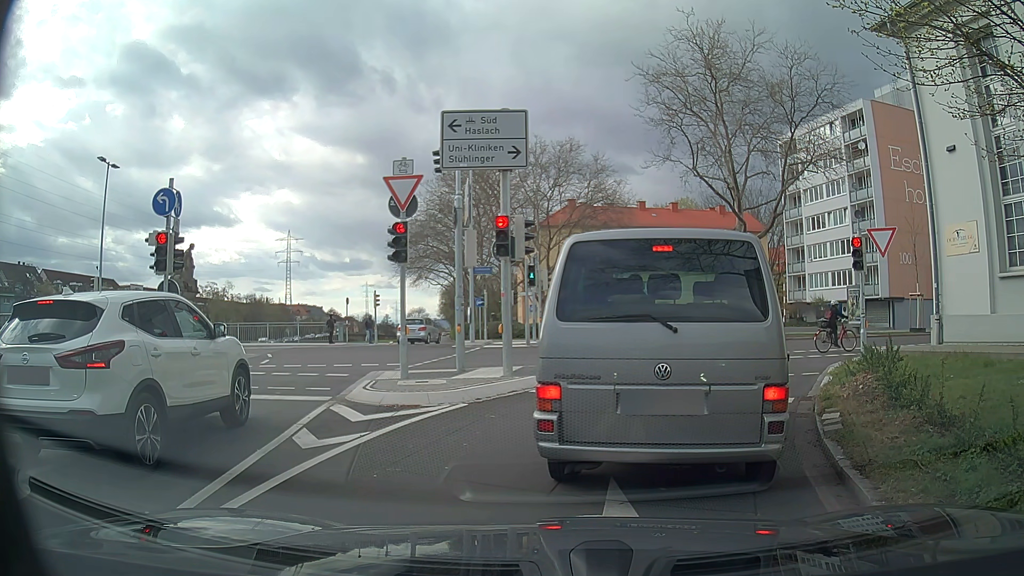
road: trunk_link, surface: asphalt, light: Day
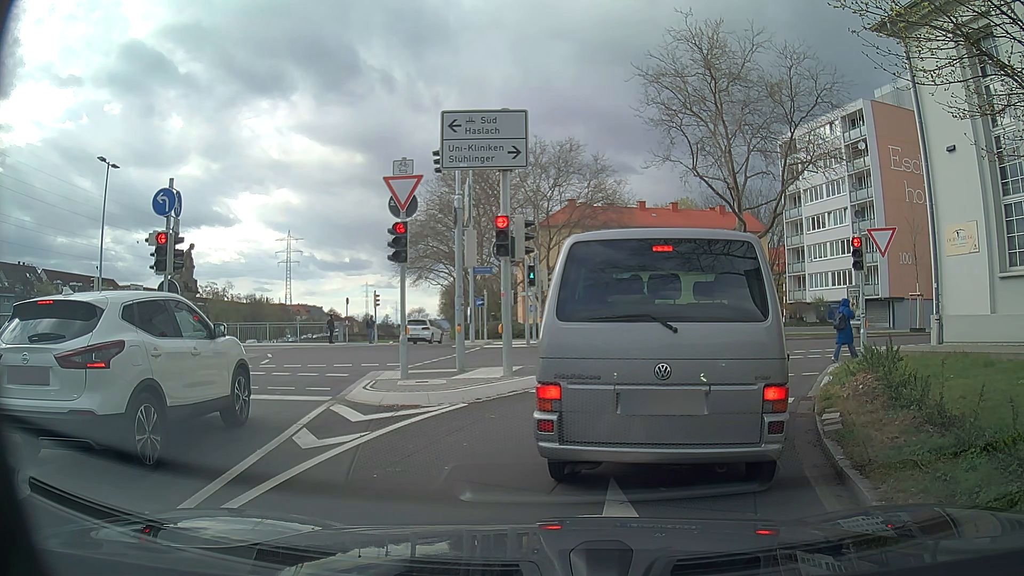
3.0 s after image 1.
(0.0, 0.0) m; 0°
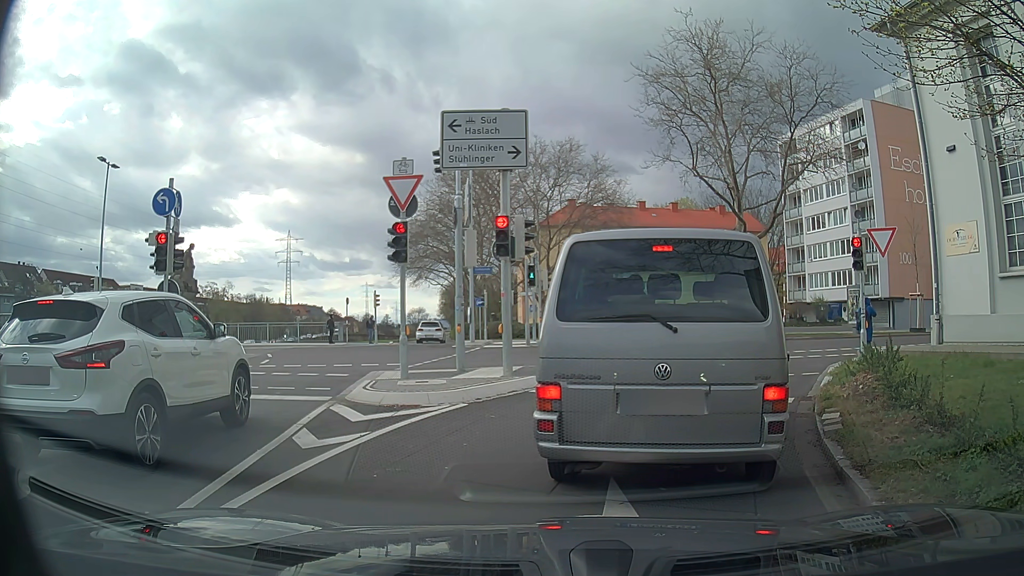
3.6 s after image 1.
(0.0, 0.0) m; 0°
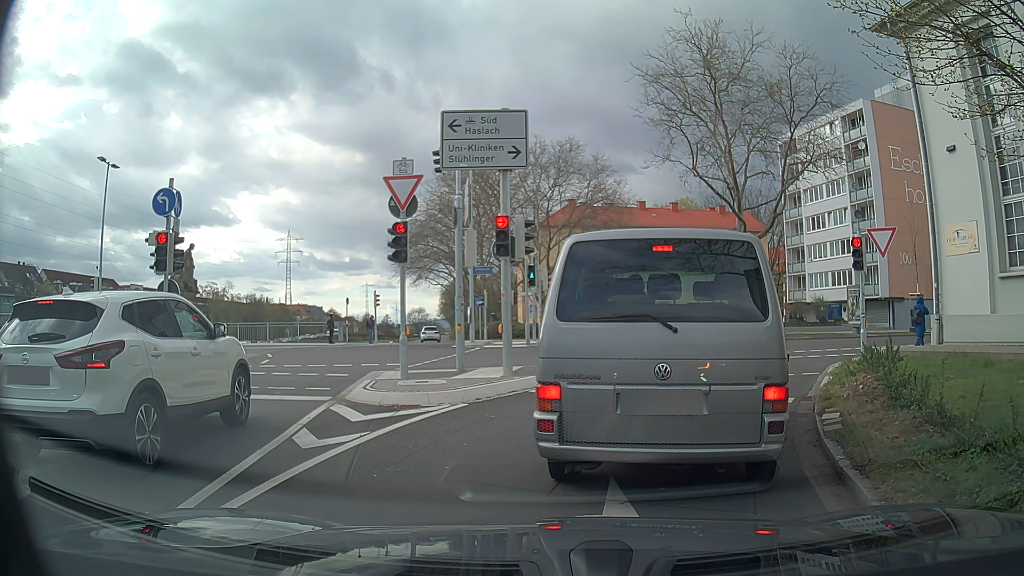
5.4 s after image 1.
(0.0, 0.0) m; 0°
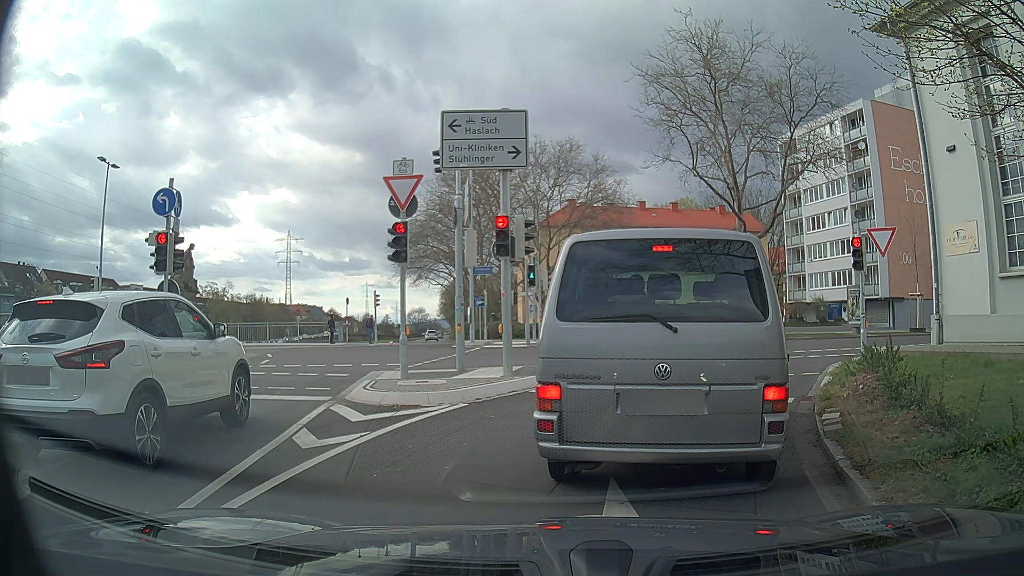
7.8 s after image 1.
(0.0, 0.0) m; 0°
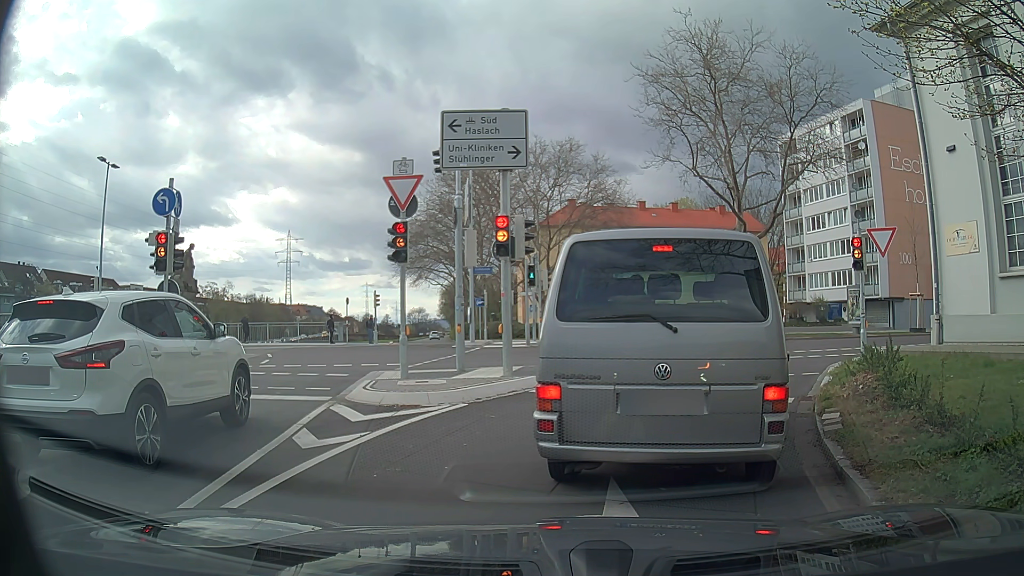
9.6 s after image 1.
(0.0, 0.0) m; 0°
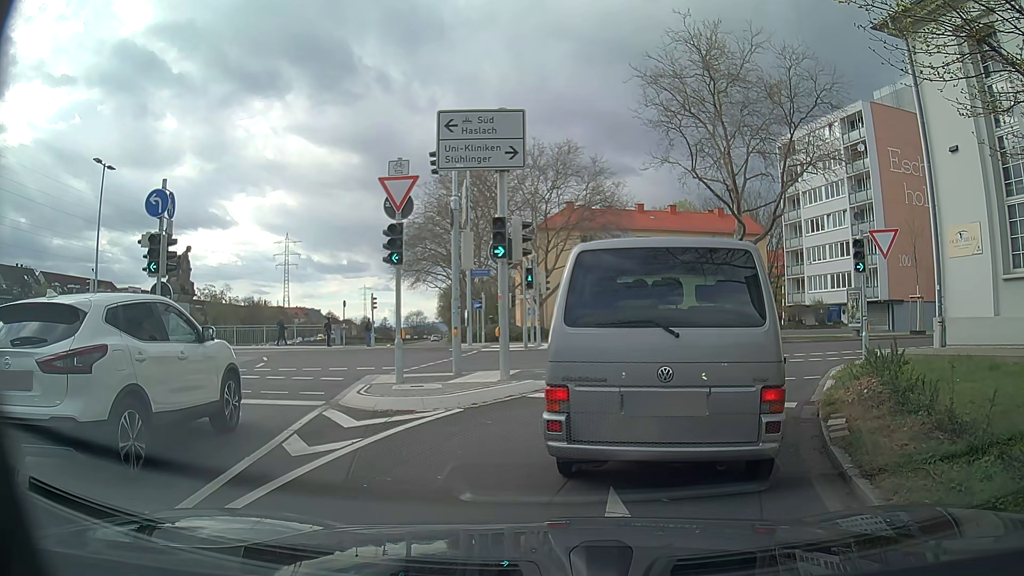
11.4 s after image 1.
(0.0, +0.2) m; 0°
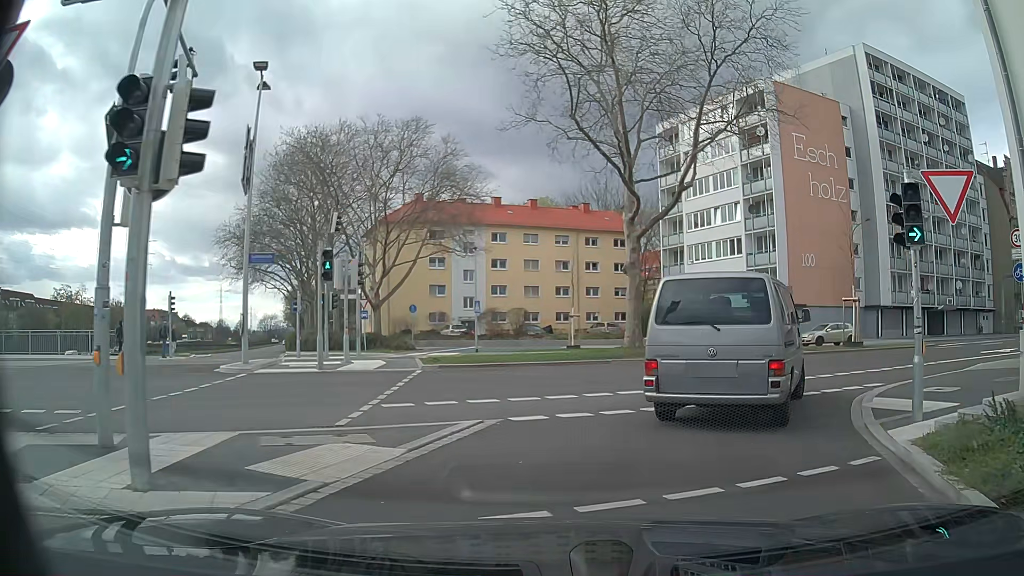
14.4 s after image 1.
(+0.7, +8.7) m; +13°
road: secondary_link
